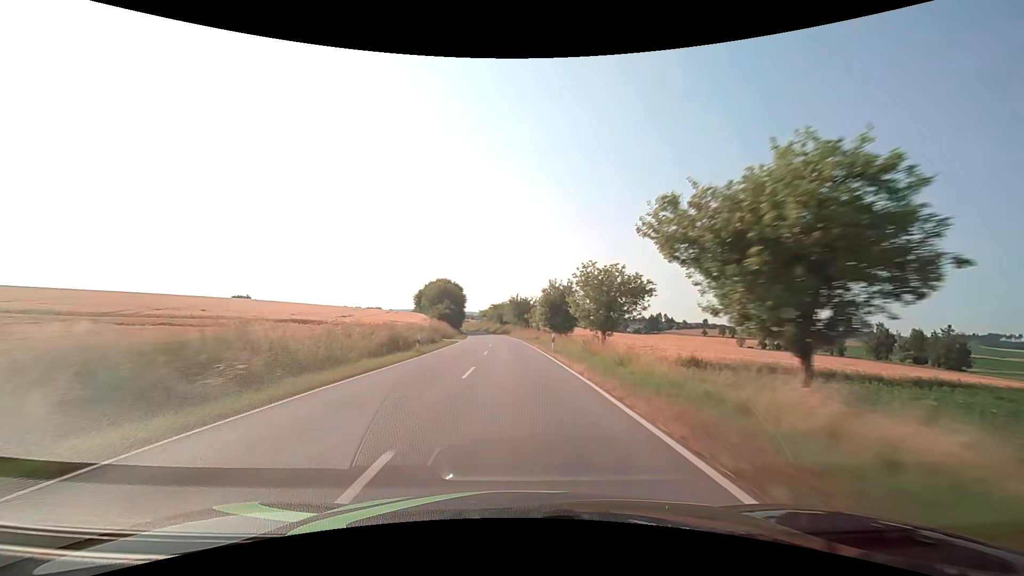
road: secondary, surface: asphalt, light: Day
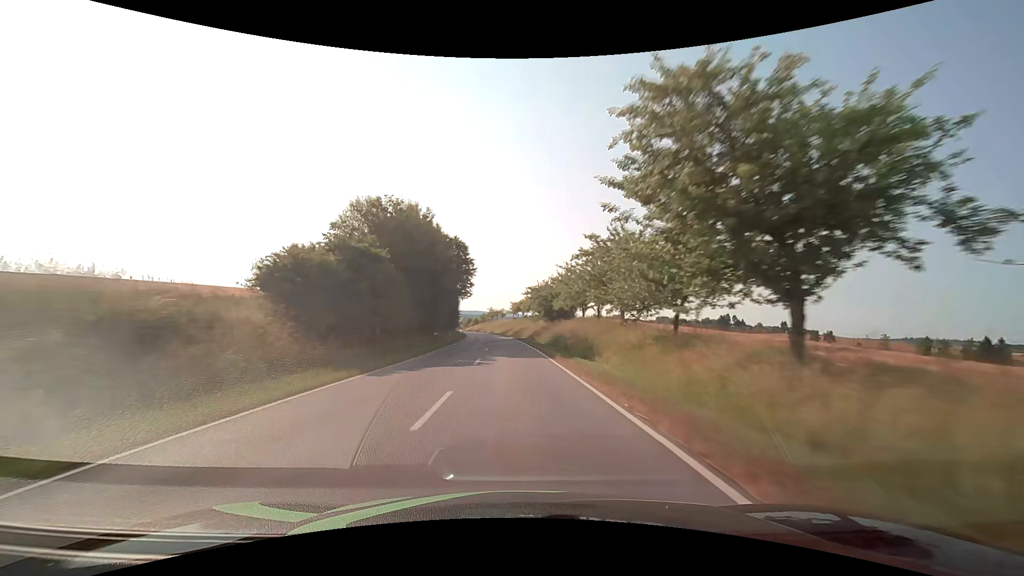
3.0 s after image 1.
(-3.4, +79.1) m; -5°
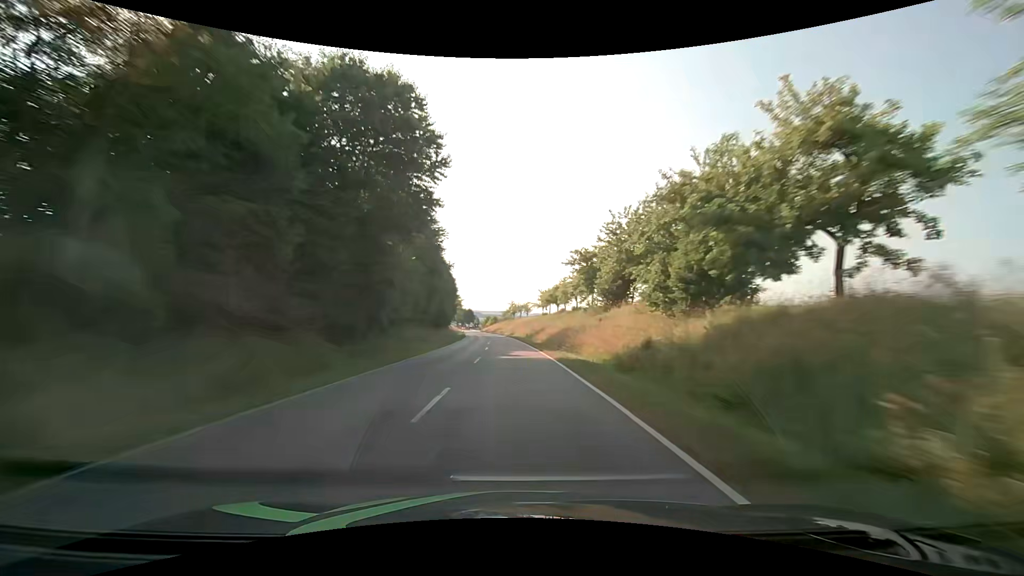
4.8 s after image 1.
(-1.2, +47.5) m; -3°
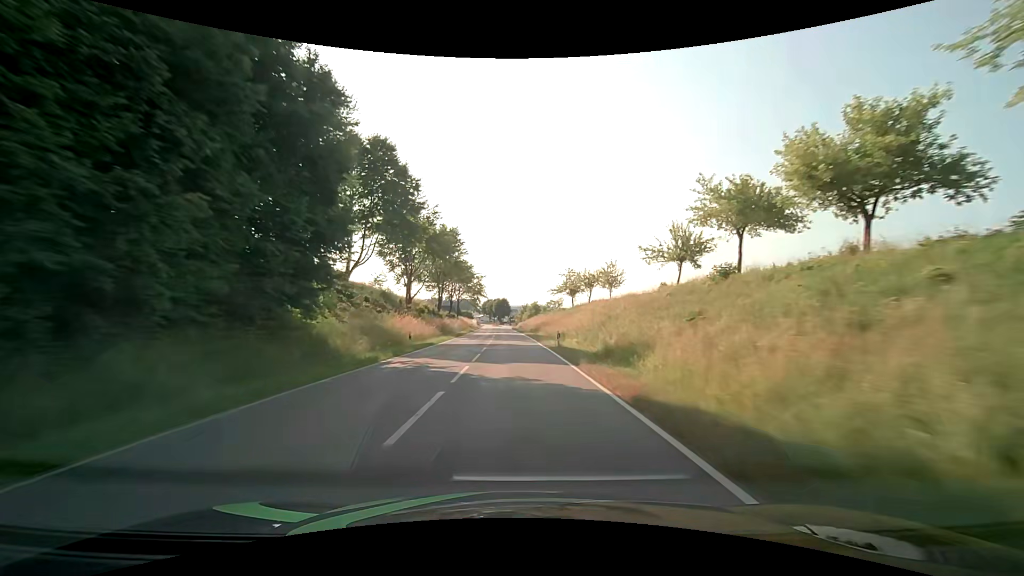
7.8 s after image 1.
(-3.4, +74.3) m; -5°
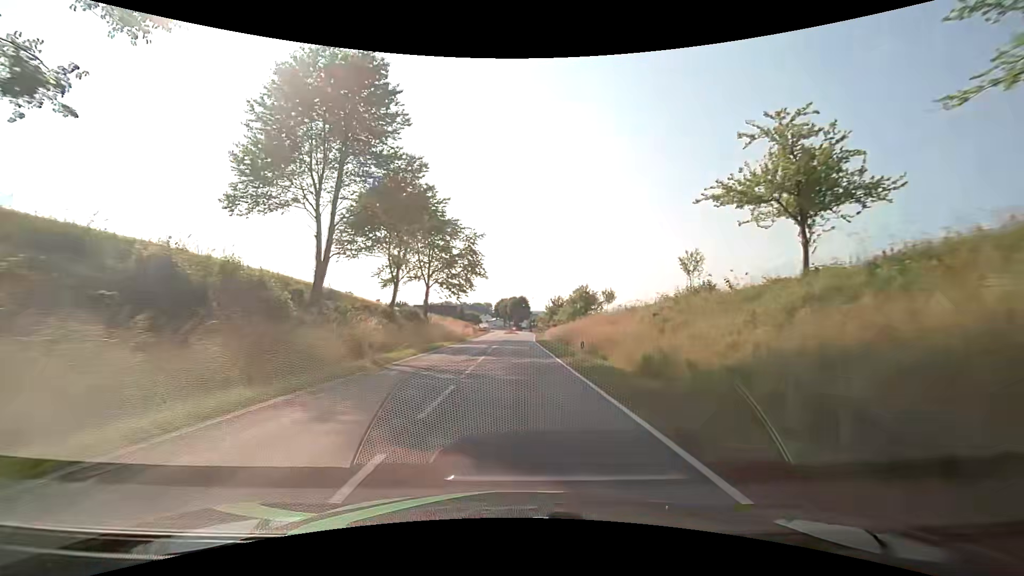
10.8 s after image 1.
(-1.4, +58.1) m; -2°
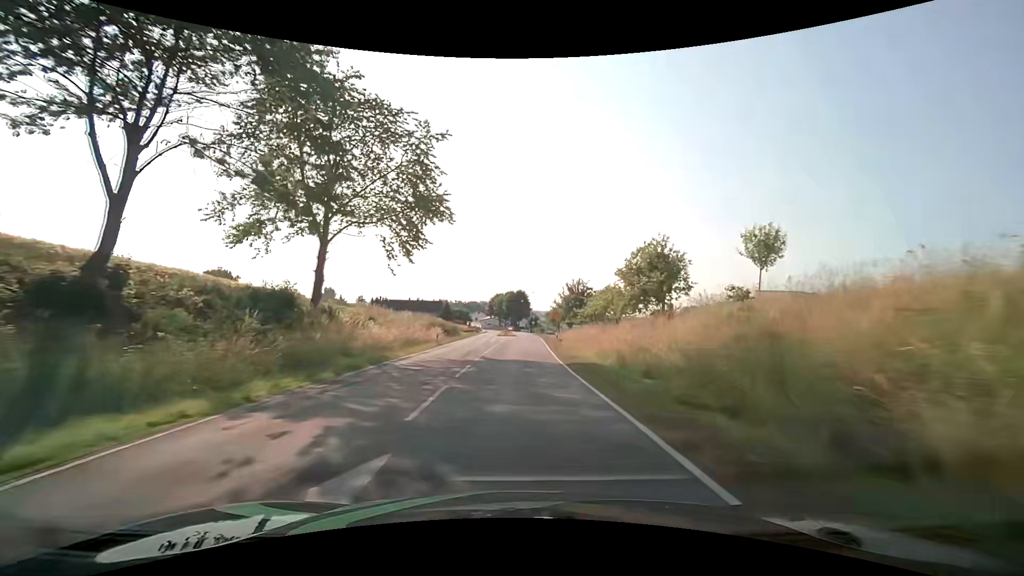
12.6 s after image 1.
(-0.1, +30.6) m; 0°
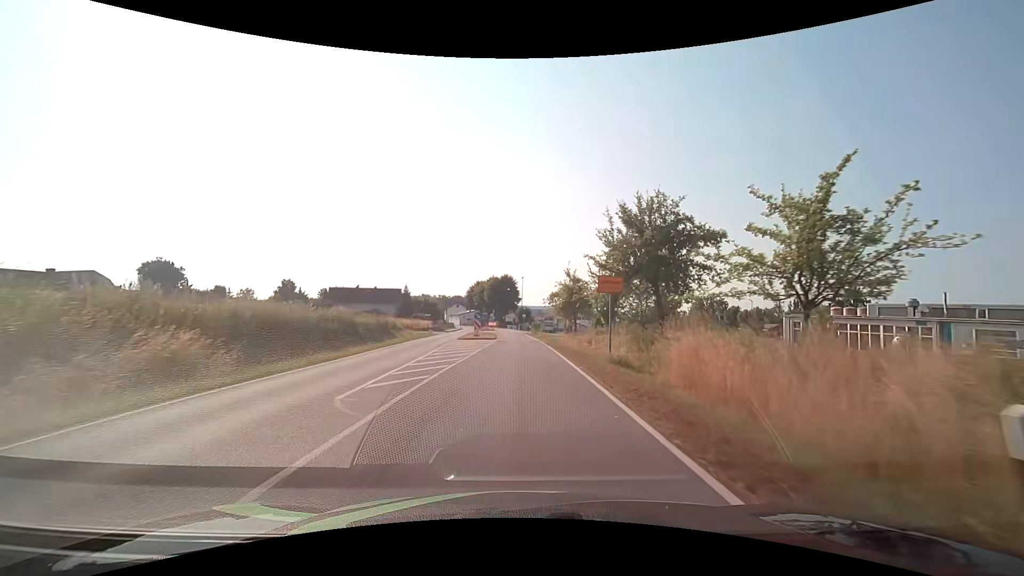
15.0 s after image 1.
(+0.4, +35.7) m; +1°
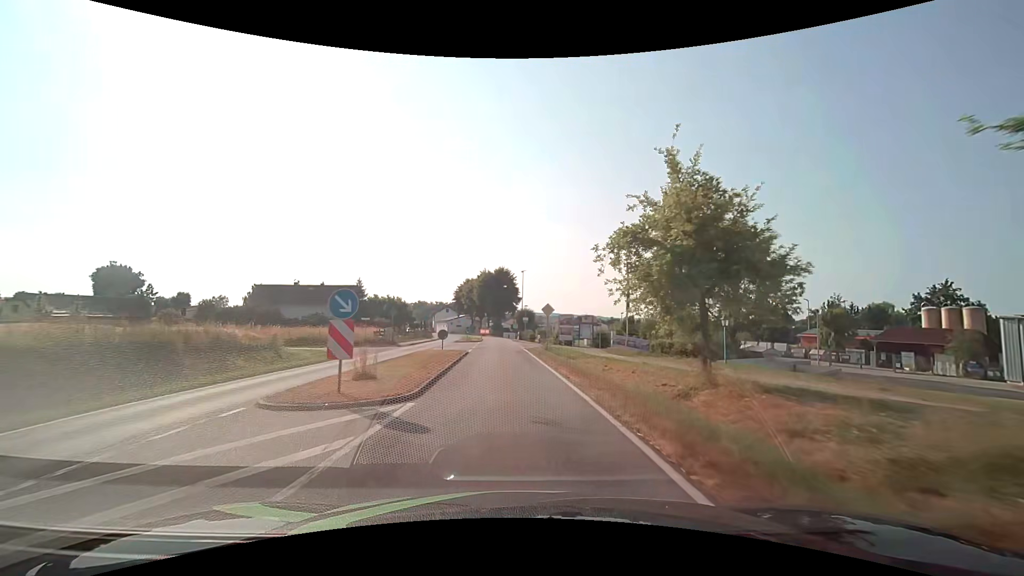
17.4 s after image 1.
(+0.3, +29.6) m; 0°
(0, +10) (0, +20) (-1, +30) (-1, +40) (-2, +50) (-2, +60) (-3, +70) (-4, +80) (-6, +90) (-9, +99) m
